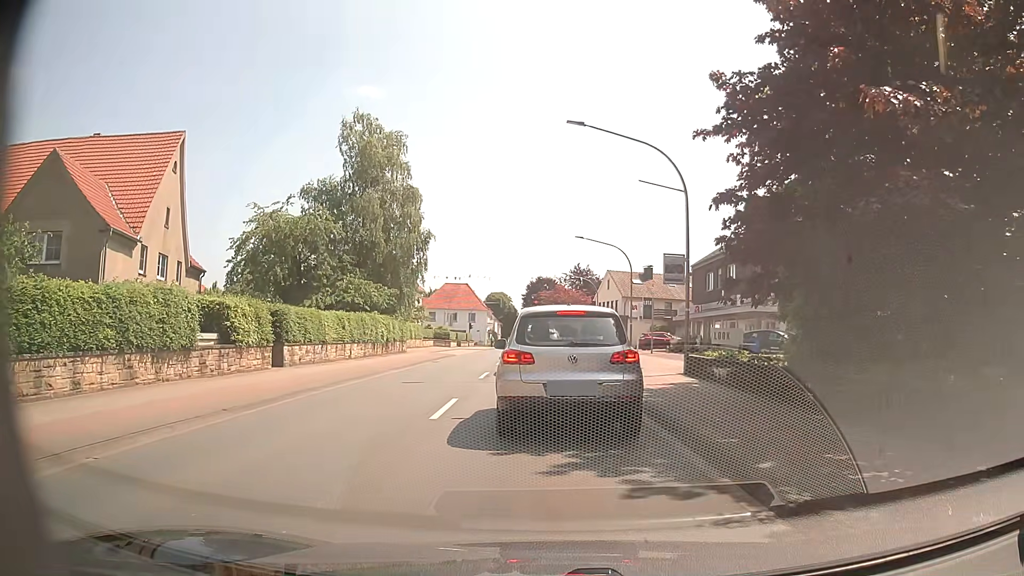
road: primary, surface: asphalt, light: Day
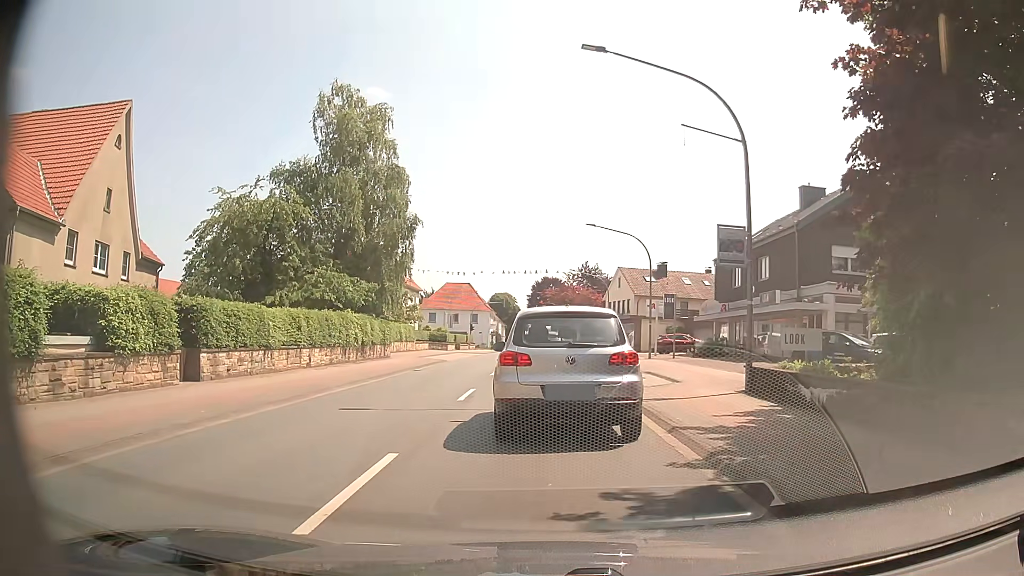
(+0.1, +5.8) m; 0°
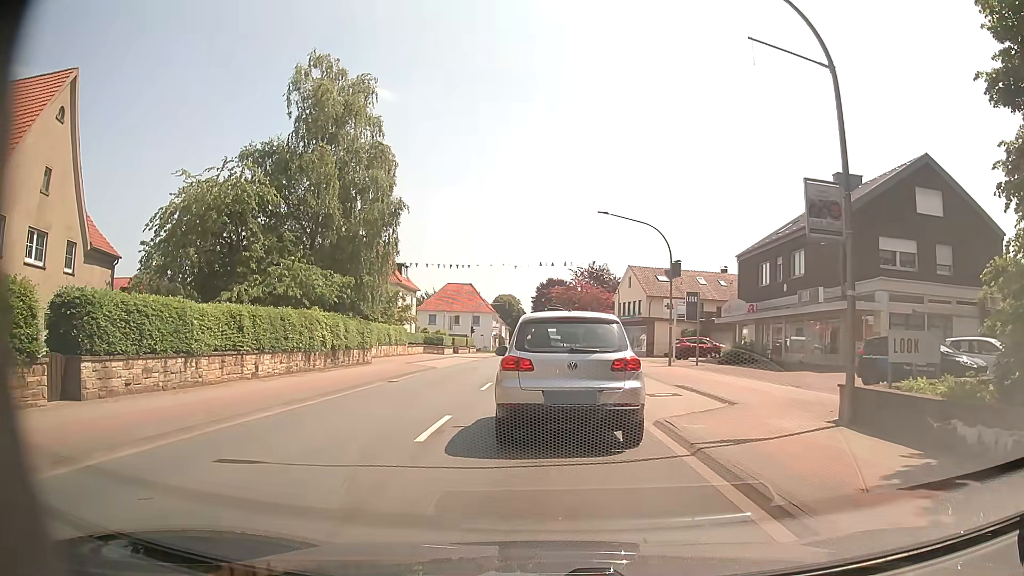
(0.0, +5.0) m; +1°
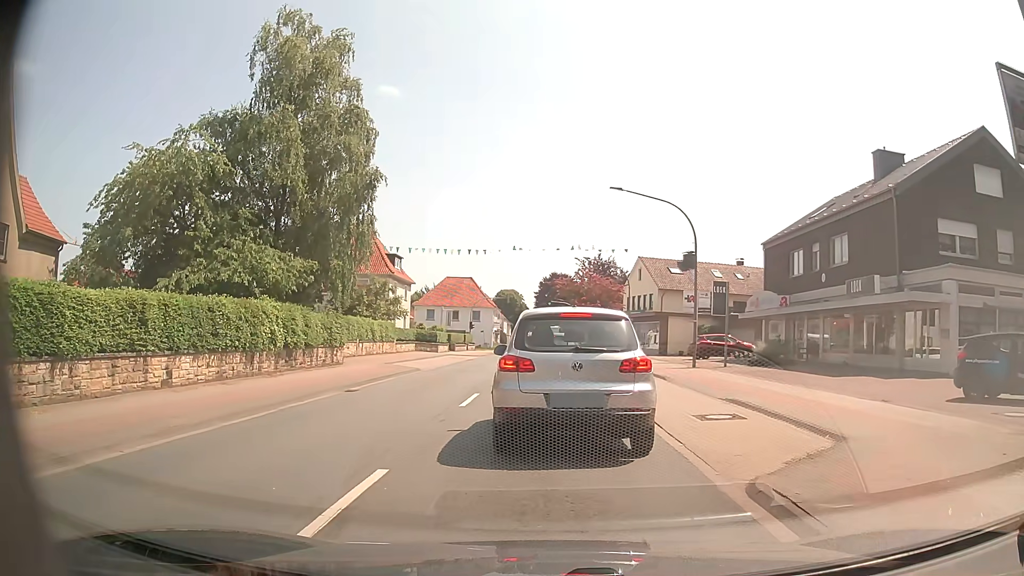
(-0.1, +5.0) m; -2°
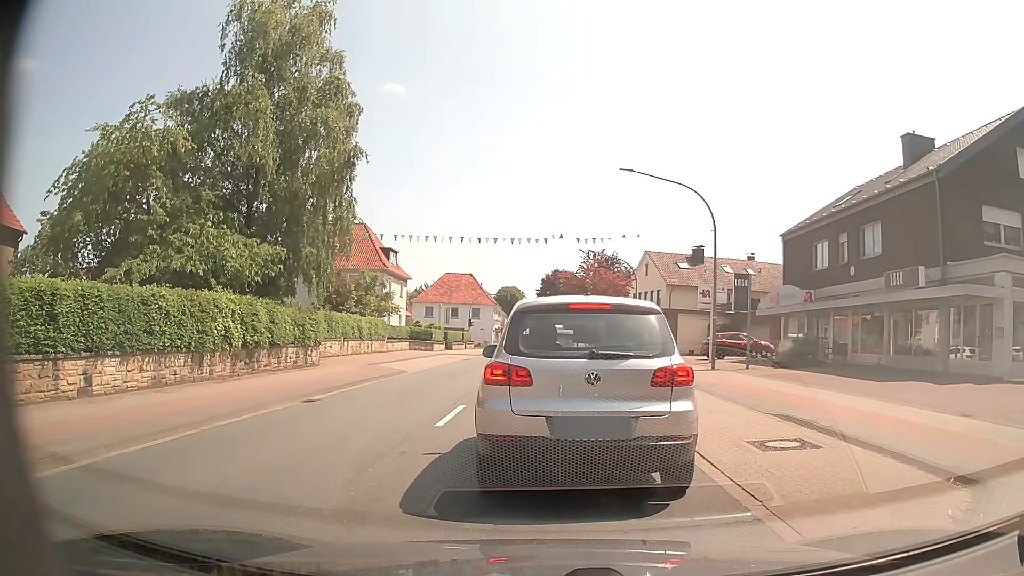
(0.0, +2.9) m; 0°
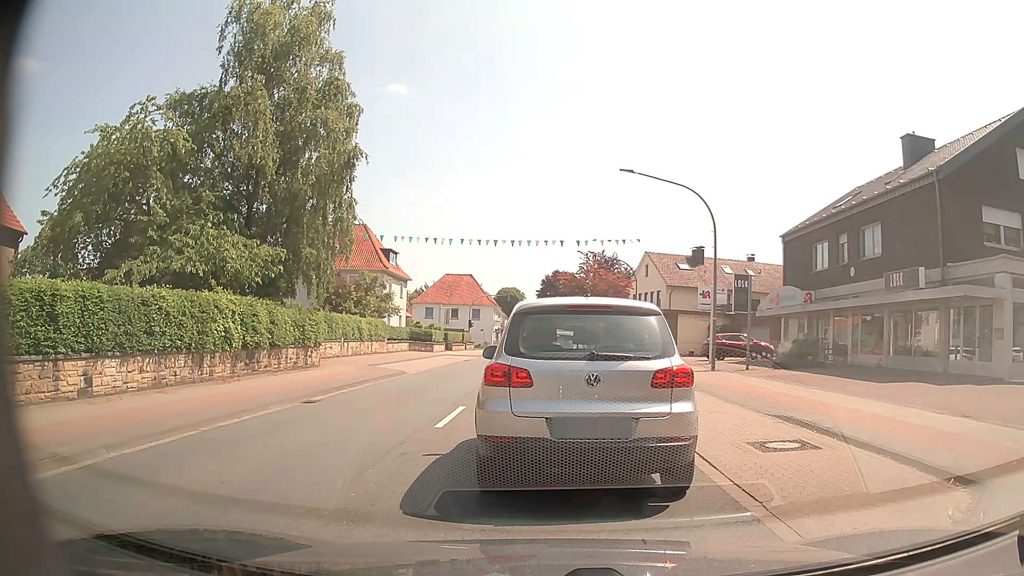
(0.0, +0.1) m; 0°
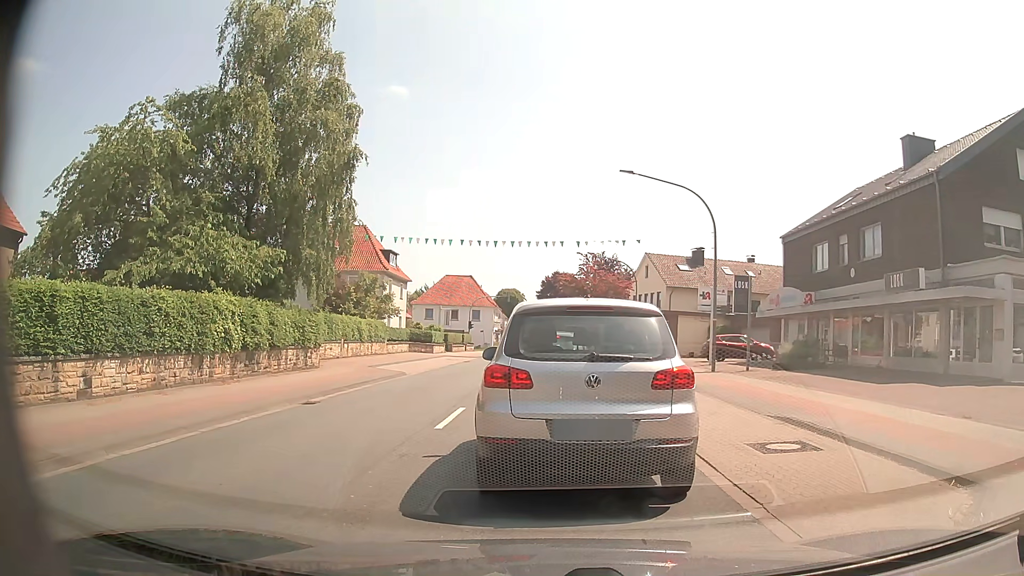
(0.0, 0.0) m; 0°
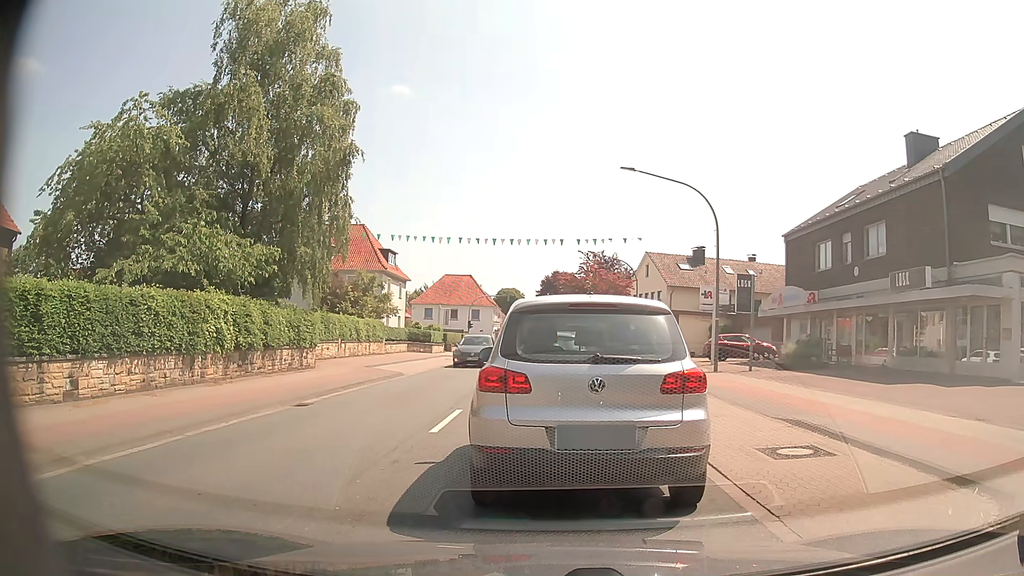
(0.0, +0.4) m; 0°
(0, +10) (0, +20) (0, +30) (+1, +40) (+1, +50) (+1, +60) (+1, +70) (+1, +80) (+1, +90) (+1, +100) m
